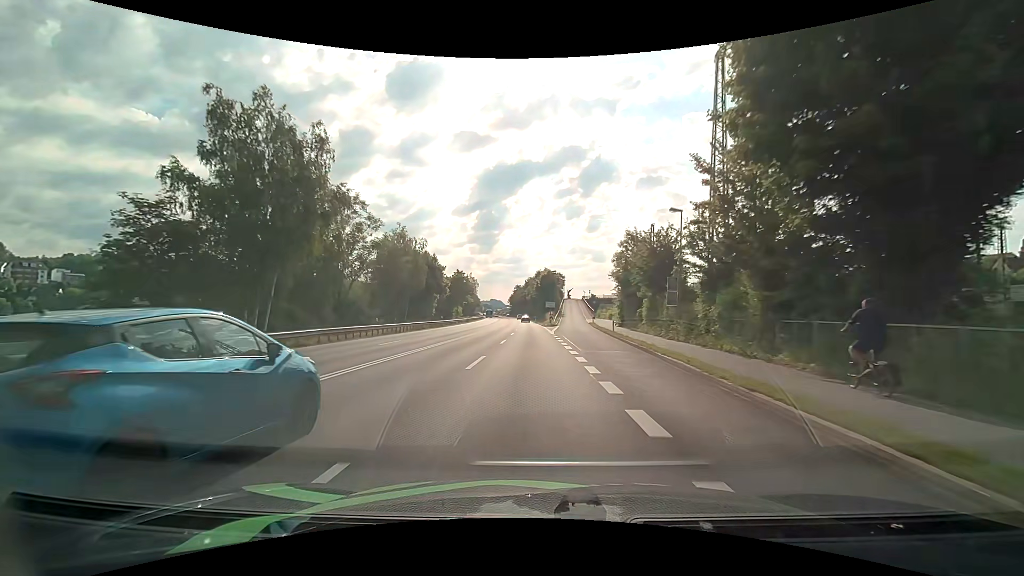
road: primary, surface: asphalt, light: Day
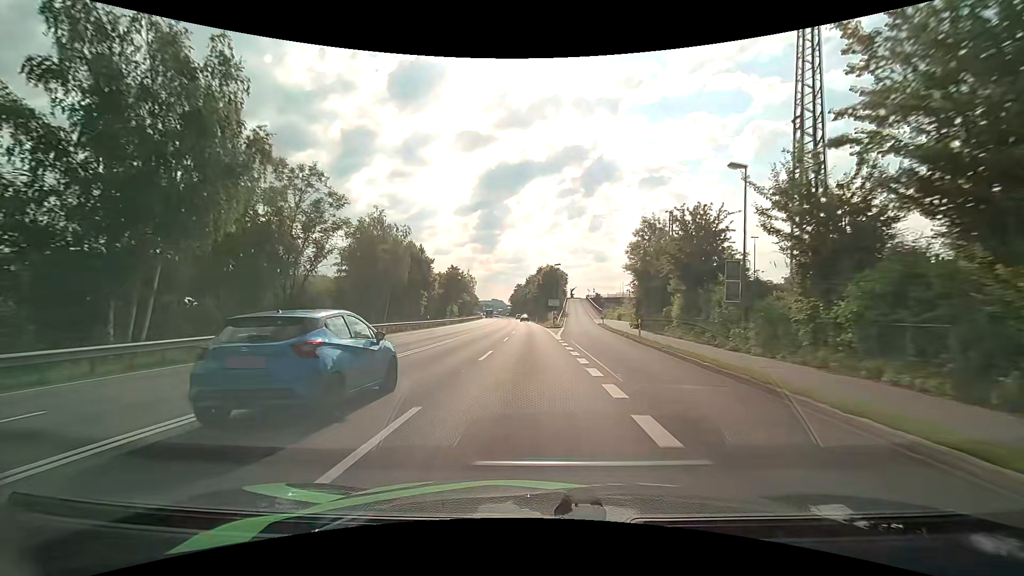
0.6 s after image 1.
(-0.1, +9.4) m; -1°
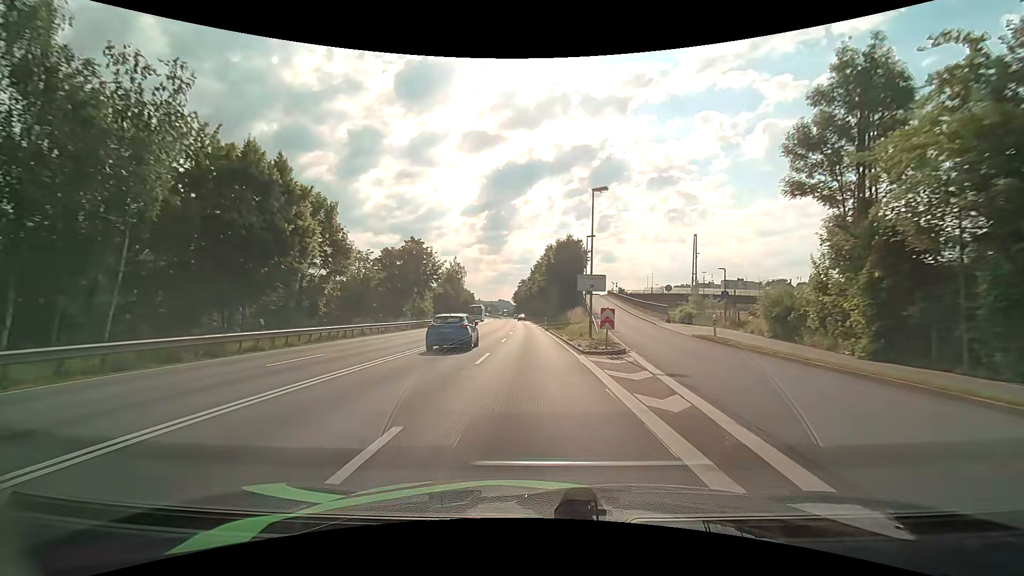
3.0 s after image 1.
(-0.2, +37.4) m; -1°
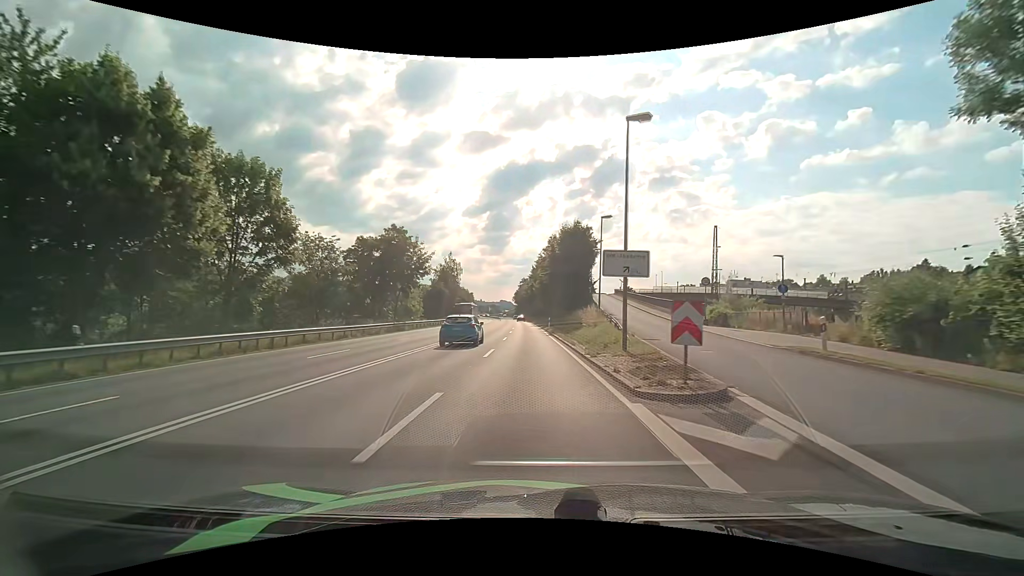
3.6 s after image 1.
(0.0, +9.3) m; 0°
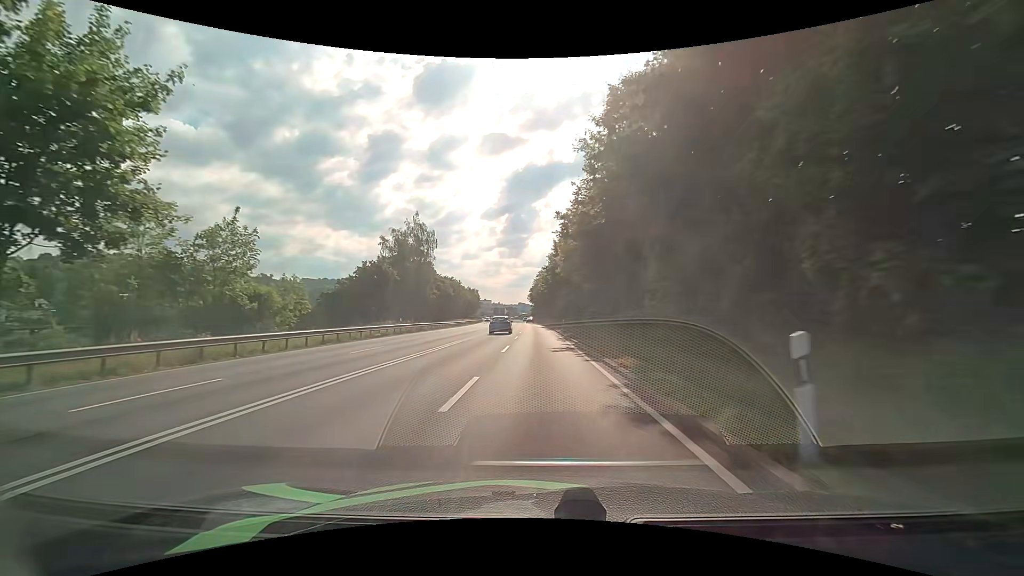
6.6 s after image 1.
(-0.8, +45.8) m; -2°
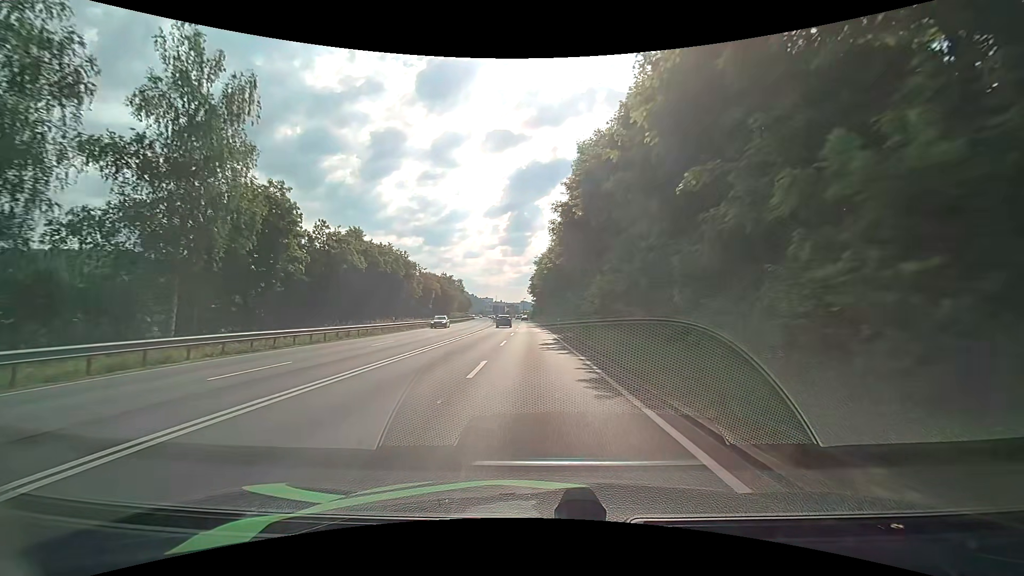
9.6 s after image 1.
(-0.2, +44.6) m; 0°
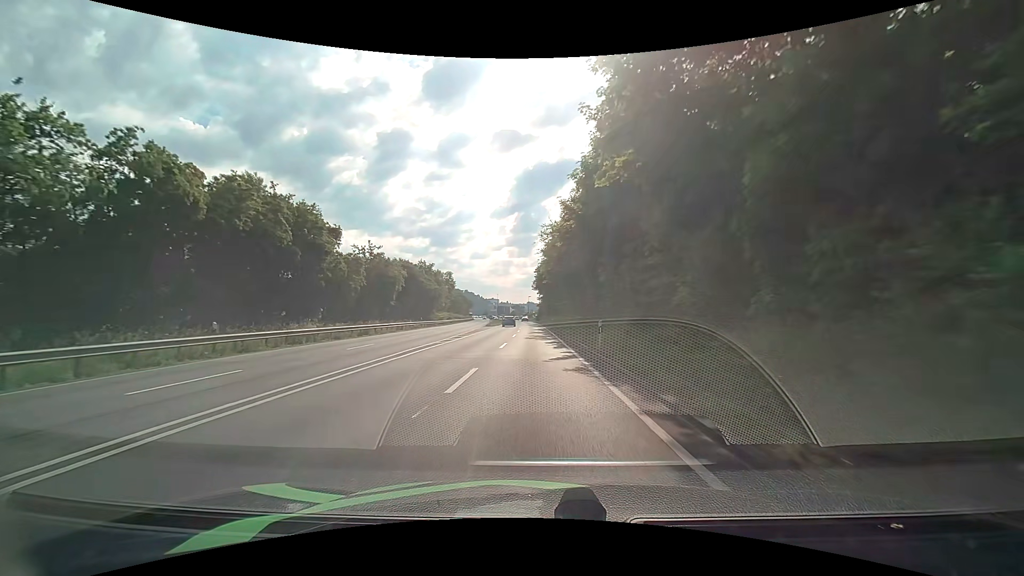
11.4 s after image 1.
(0.0, +26.1) m; -1°
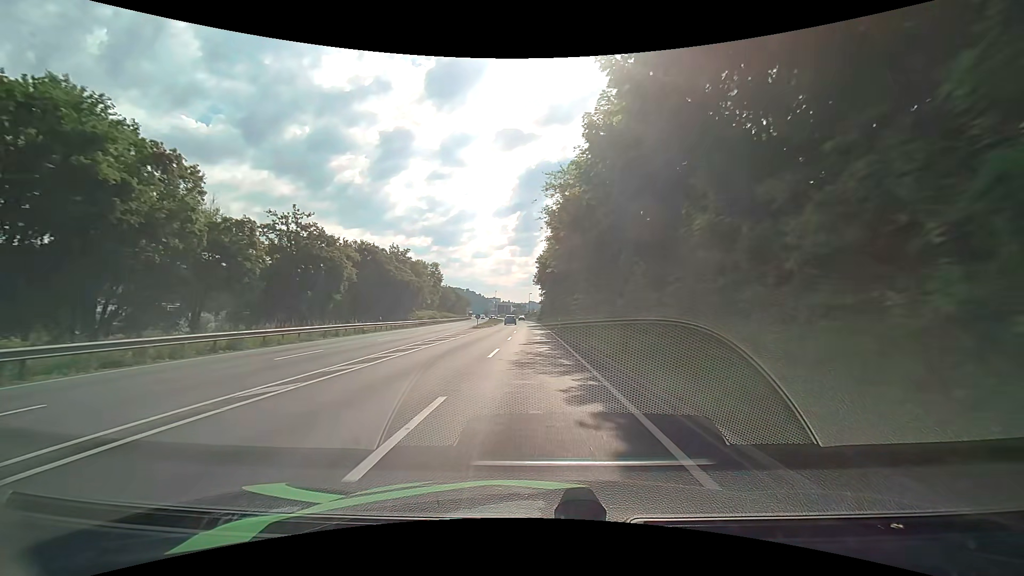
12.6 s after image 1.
(+0.1, +17.2) m; 0°
(0, +10) (0, +20) (0, +30) (0, +40) (0, +50) (-1, +60) (-1, +70) (-1, +80) (-2, +90) (-2, +100) m
